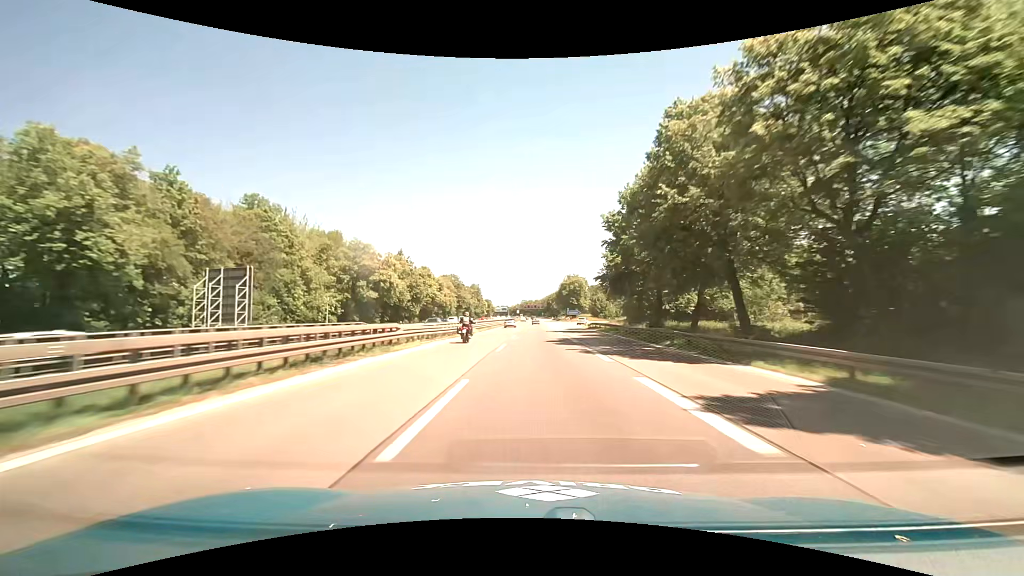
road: motorway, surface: asphalt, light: Day
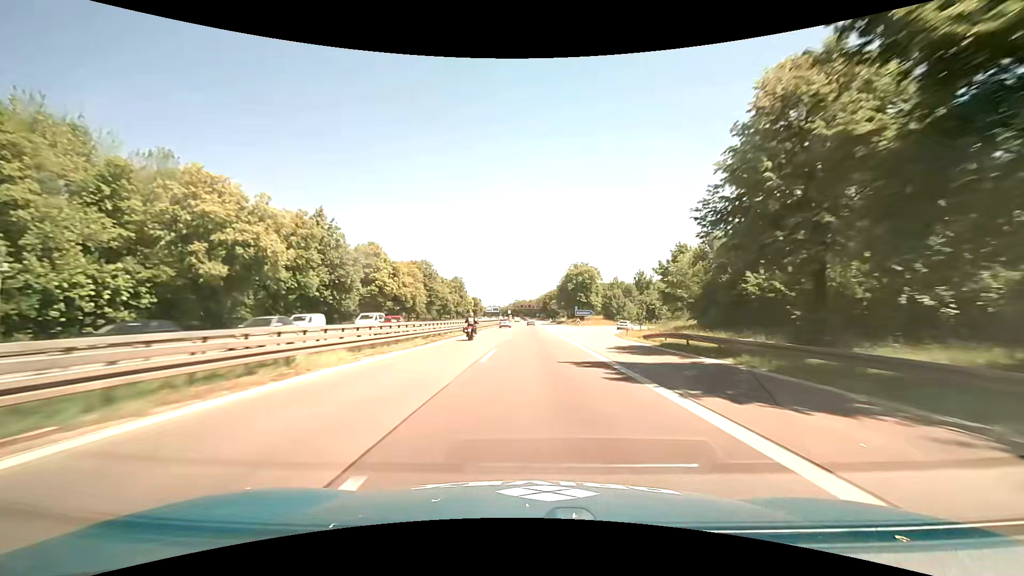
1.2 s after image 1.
(+0.1, +36.4) m; +1°
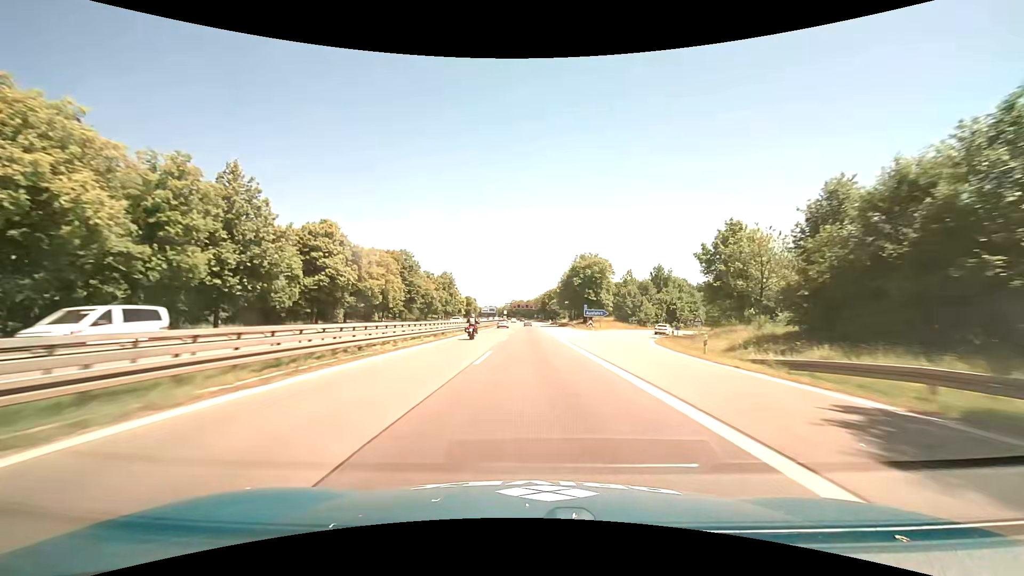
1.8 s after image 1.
(+0.1, +18.3) m; 0°
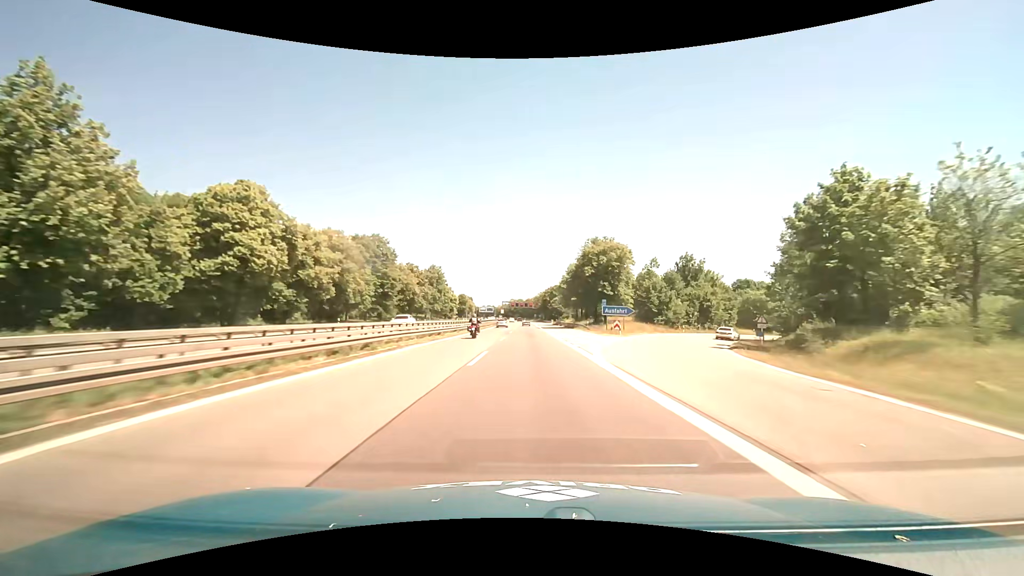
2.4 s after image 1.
(0.0, +18.4) m; 0°
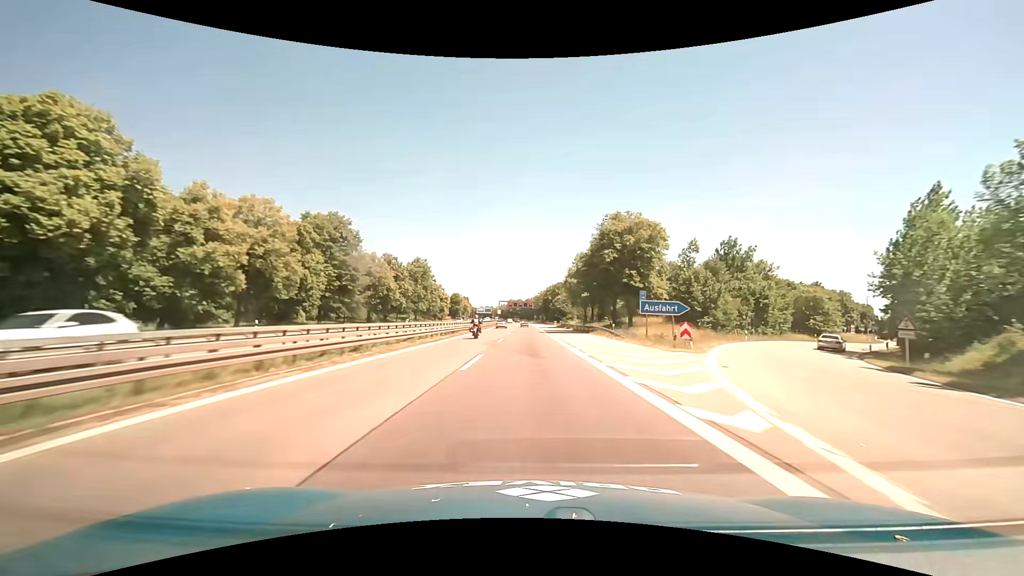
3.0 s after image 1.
(0.0, +18.4) m; 0°
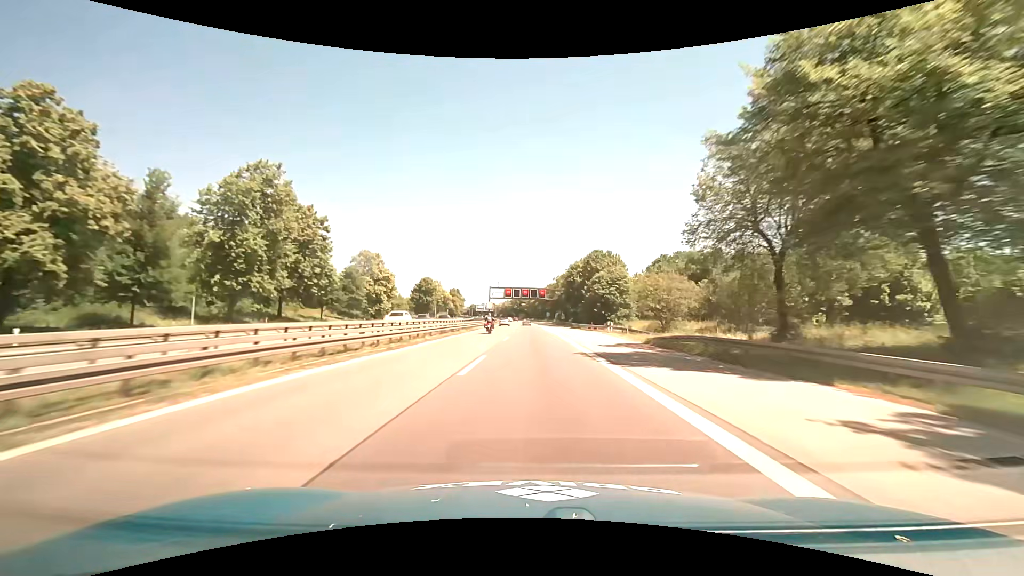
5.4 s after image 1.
(-0.5, +72.4) m; -1°
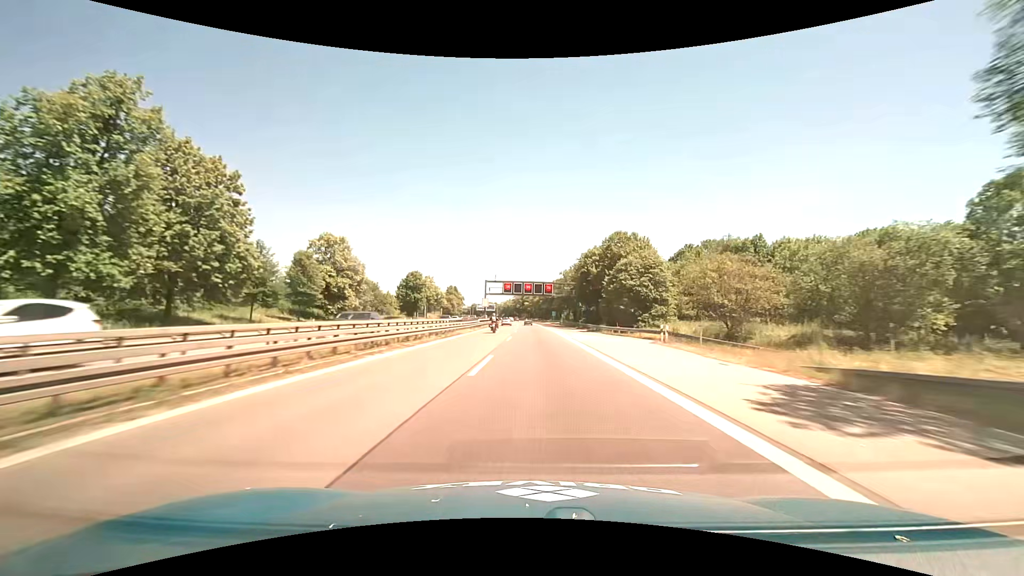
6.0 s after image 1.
(0.0, +17.6) m; 0°
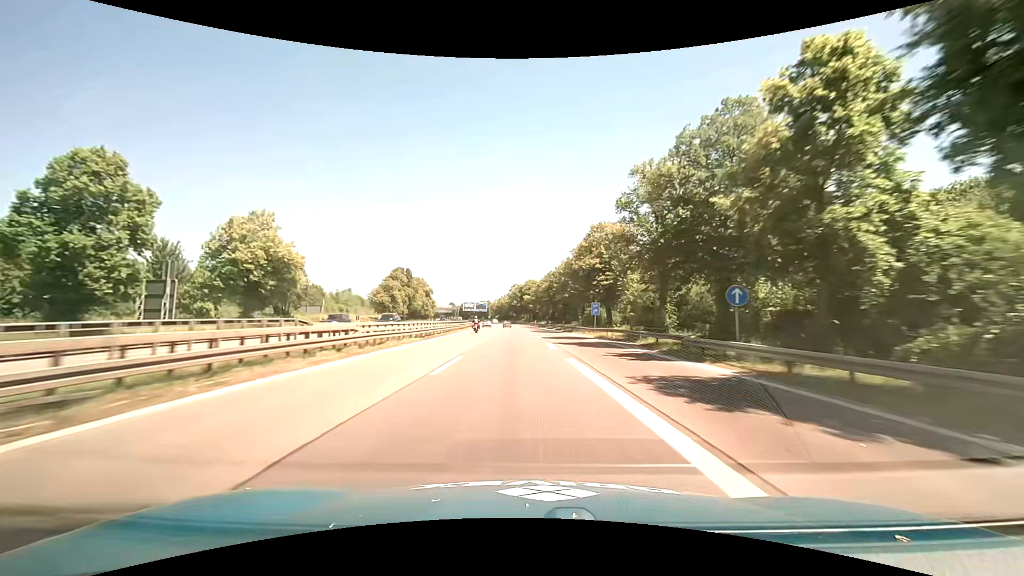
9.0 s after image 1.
(+0.3, +87.5) m; -1°
(0, +10) (0, +20) (0, +30) (0, +40) (-1, +50) (-1, +60) (-1, +70) (-2, +80) (-2, +90) (-3, +100) m
